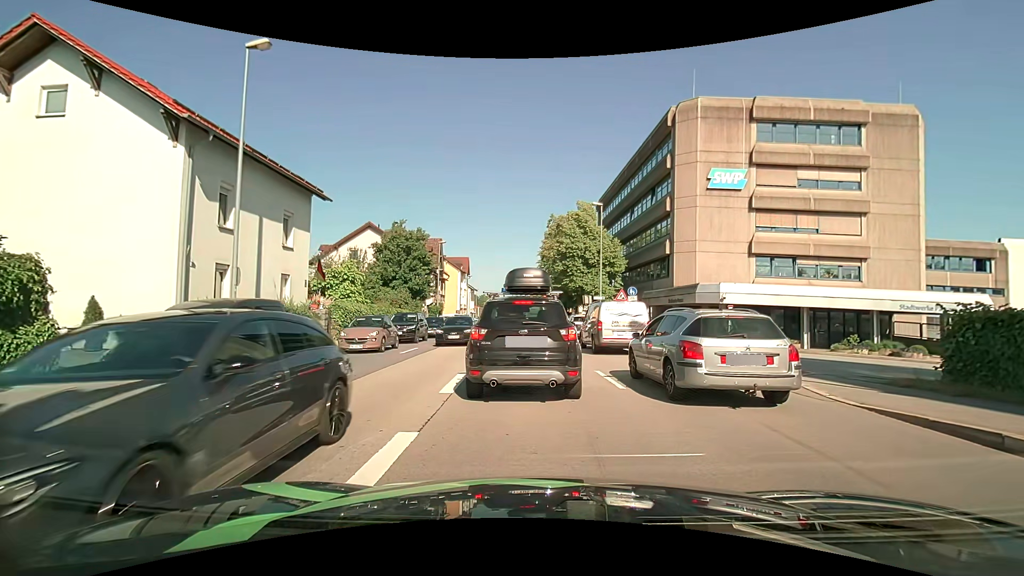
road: primary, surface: asphalt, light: Day
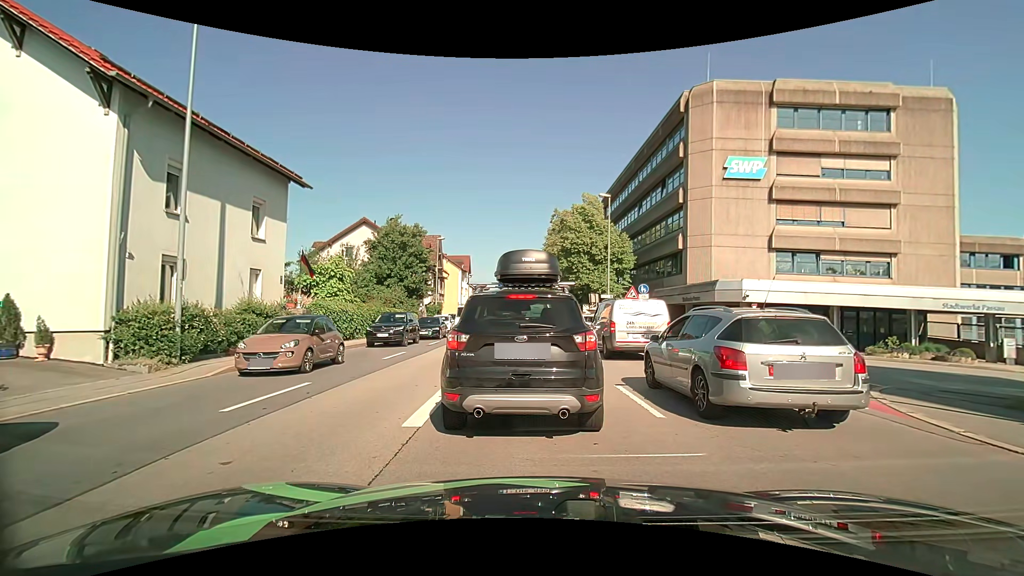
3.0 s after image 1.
(0.0, +2.5) m; 0°
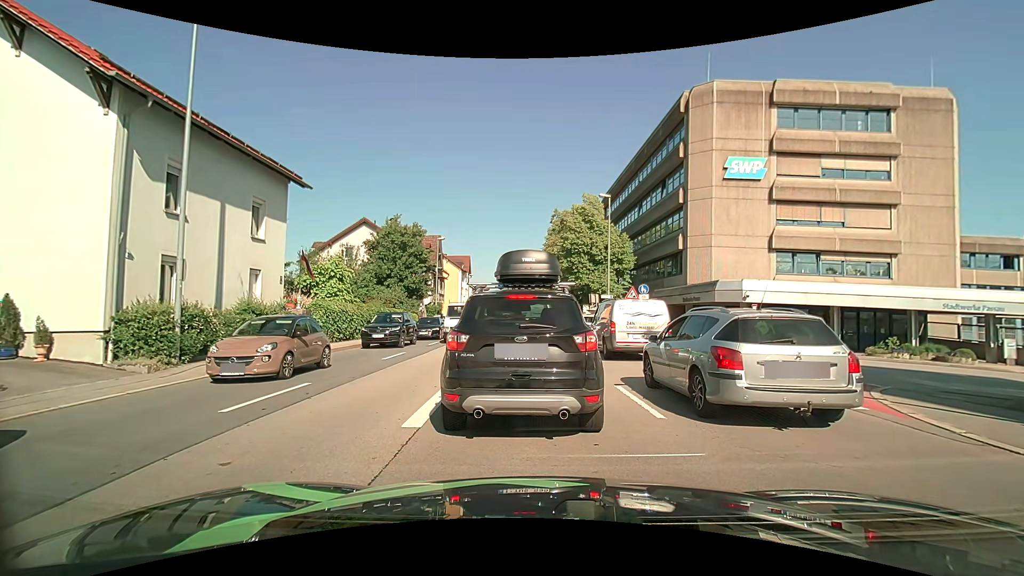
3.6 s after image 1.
(0.0, +0.1) m; 0°
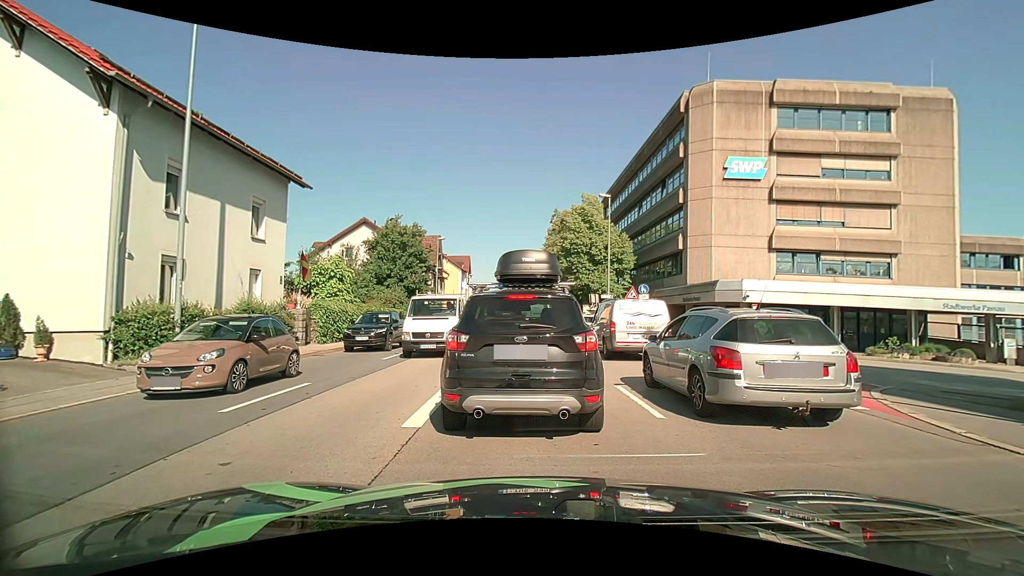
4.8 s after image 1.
(0.0, 0.0) m; 0°
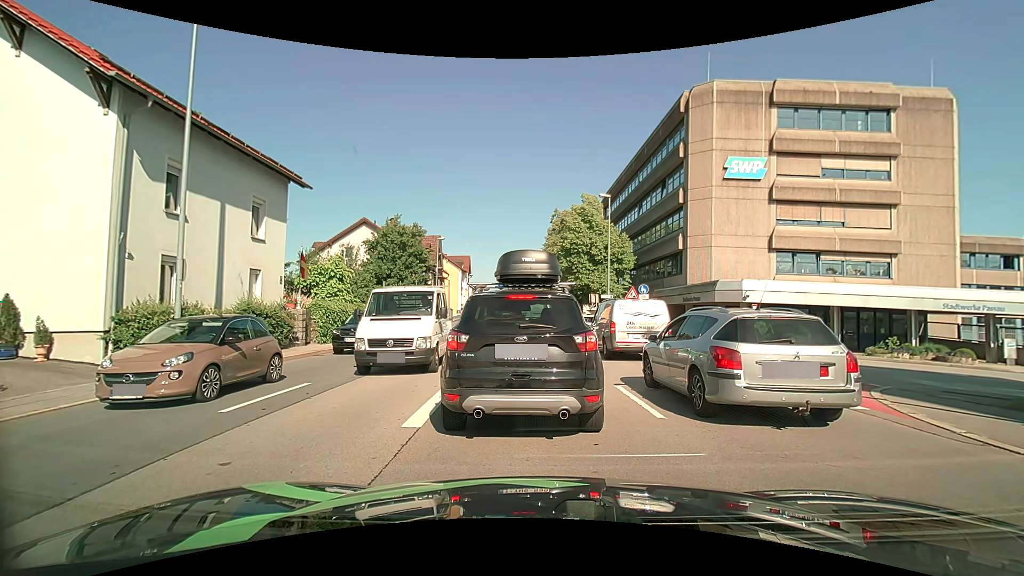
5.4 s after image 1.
(0.0, 0.0) m; 0°
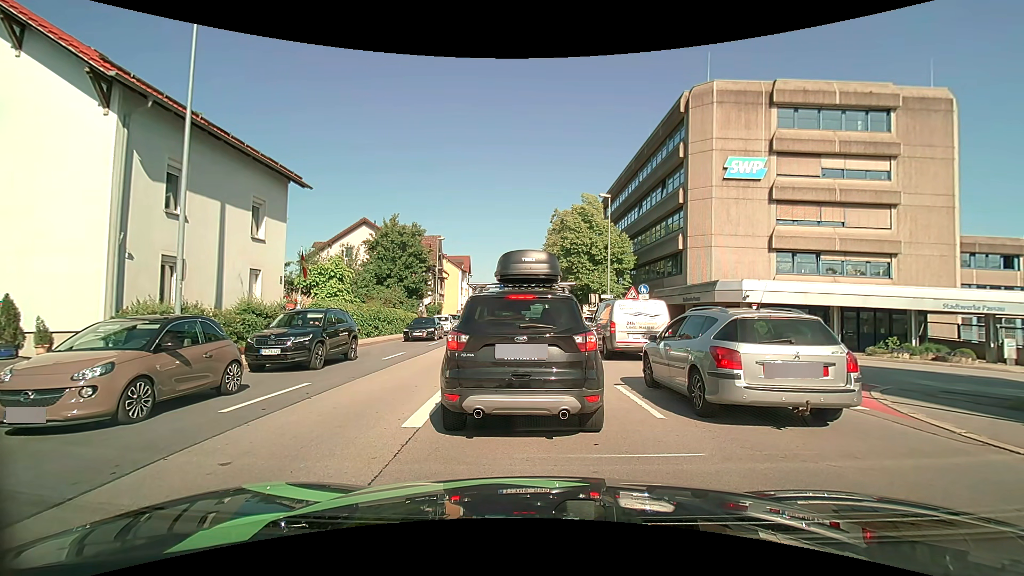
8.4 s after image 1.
(0.0, 0.0) m; 0°
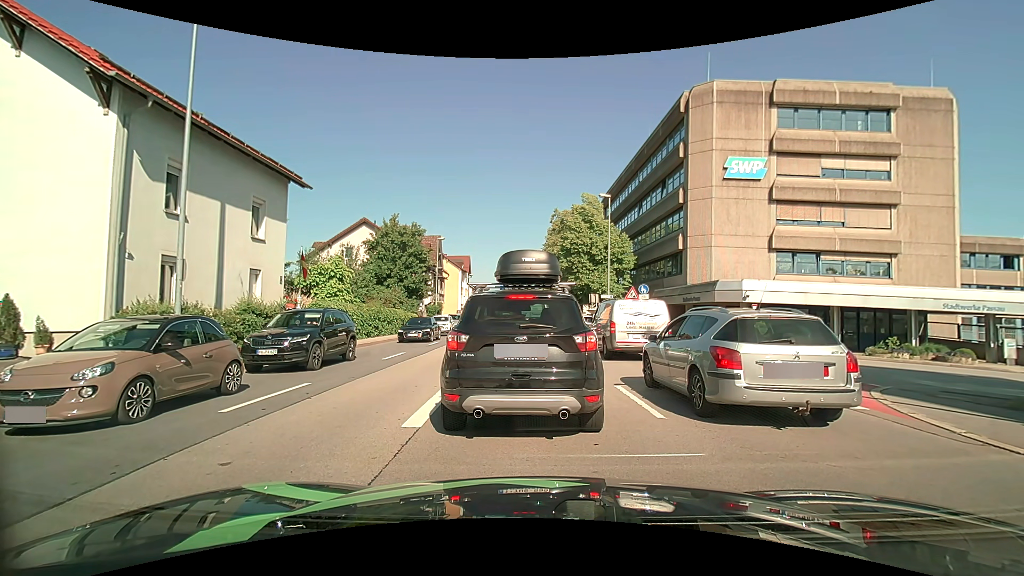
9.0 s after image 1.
(0.0, 0.0) m; 0°
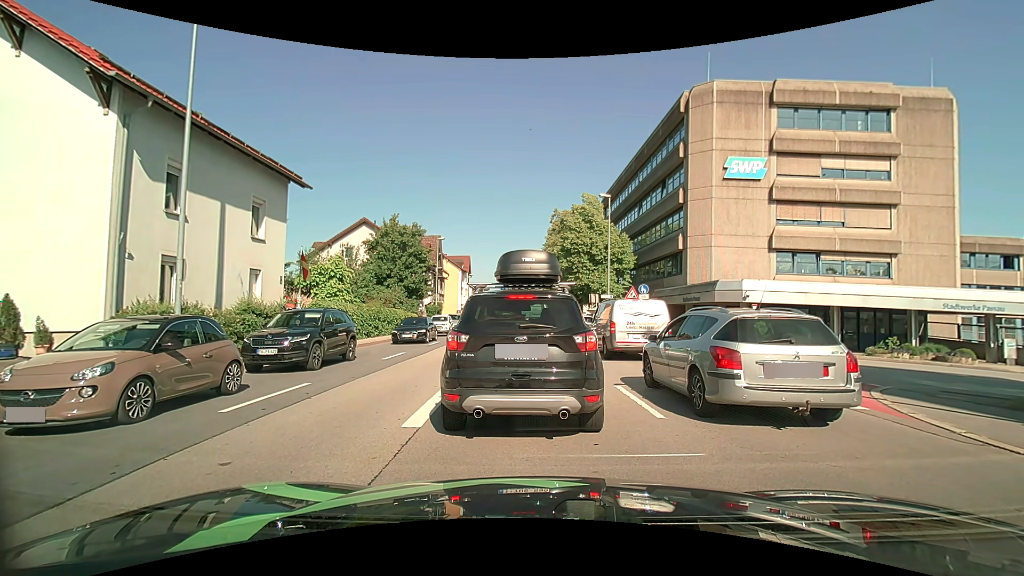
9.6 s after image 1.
(0.0, 0.0) m; 0°
